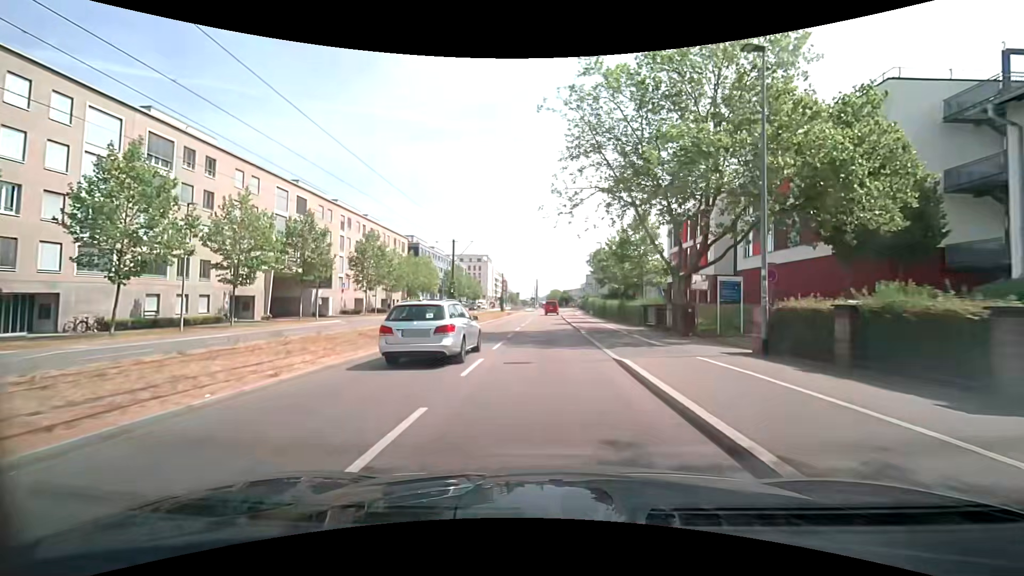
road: secondary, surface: asphalt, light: Day
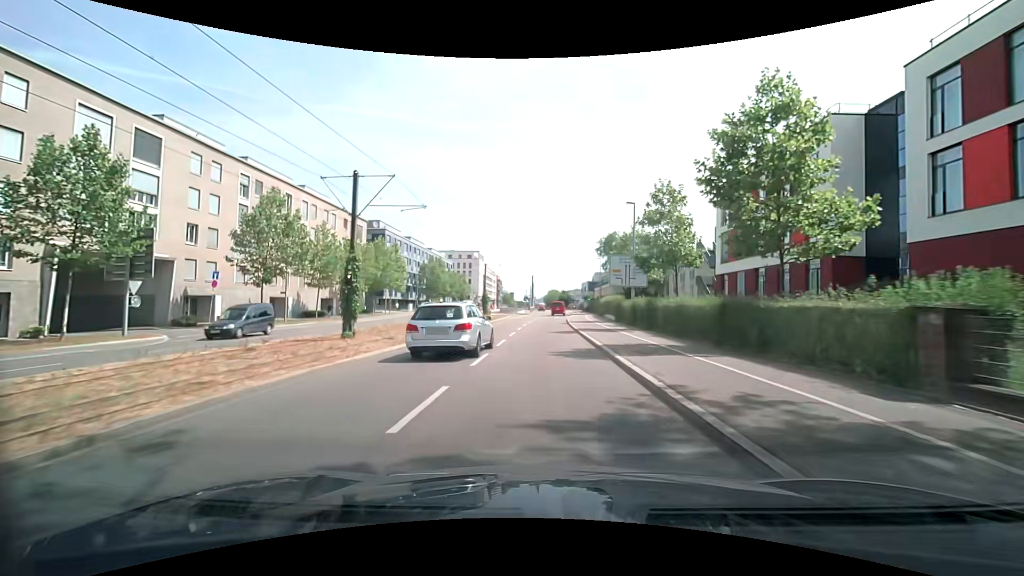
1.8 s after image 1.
(-0.1, +22.3) m; 0°
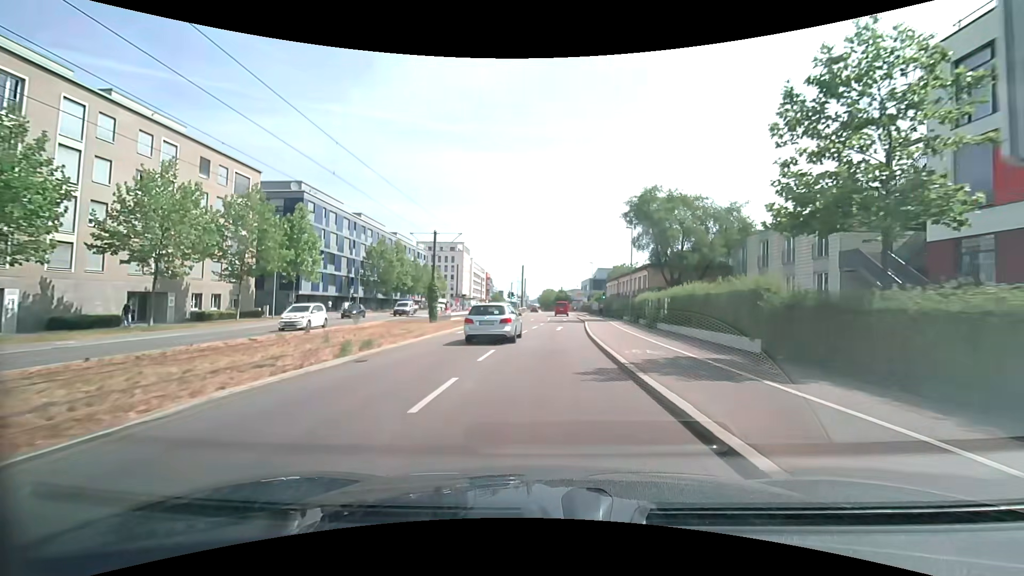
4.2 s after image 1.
(+0.3, +29.2) m; +1°
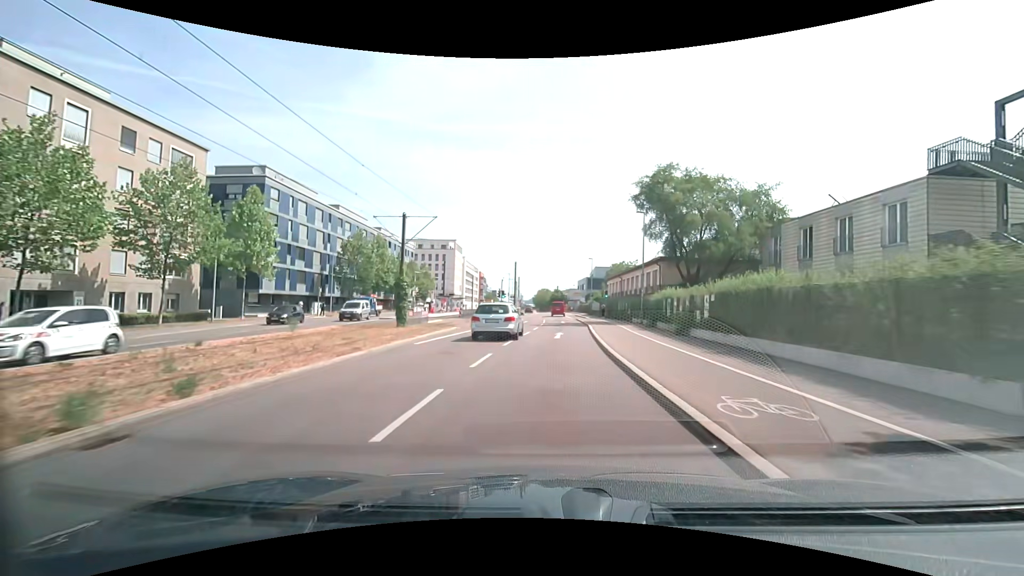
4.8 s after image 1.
(+0.1, +7.3) m; +1°
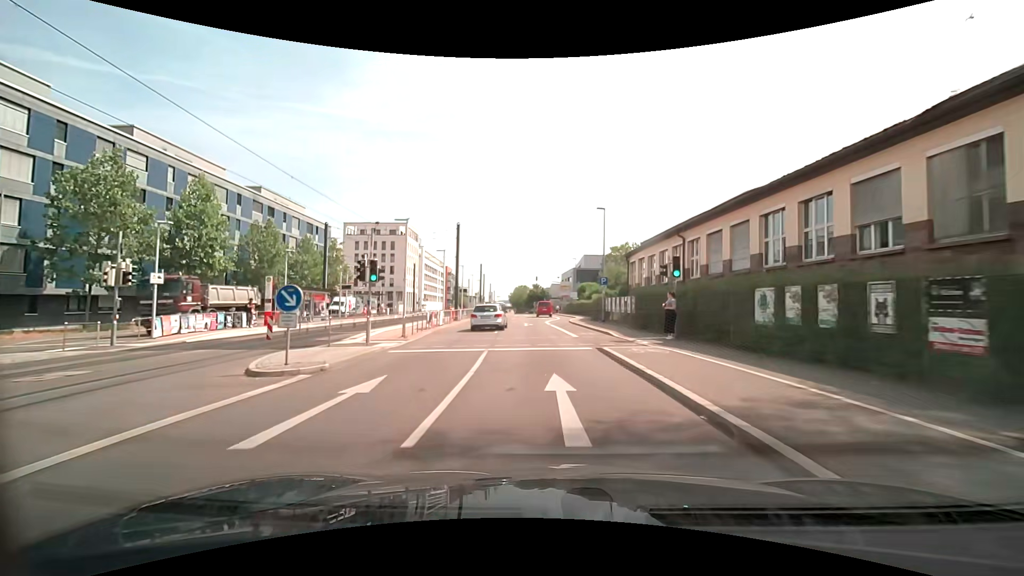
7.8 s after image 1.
(+0.9, +36.3) m; +2°
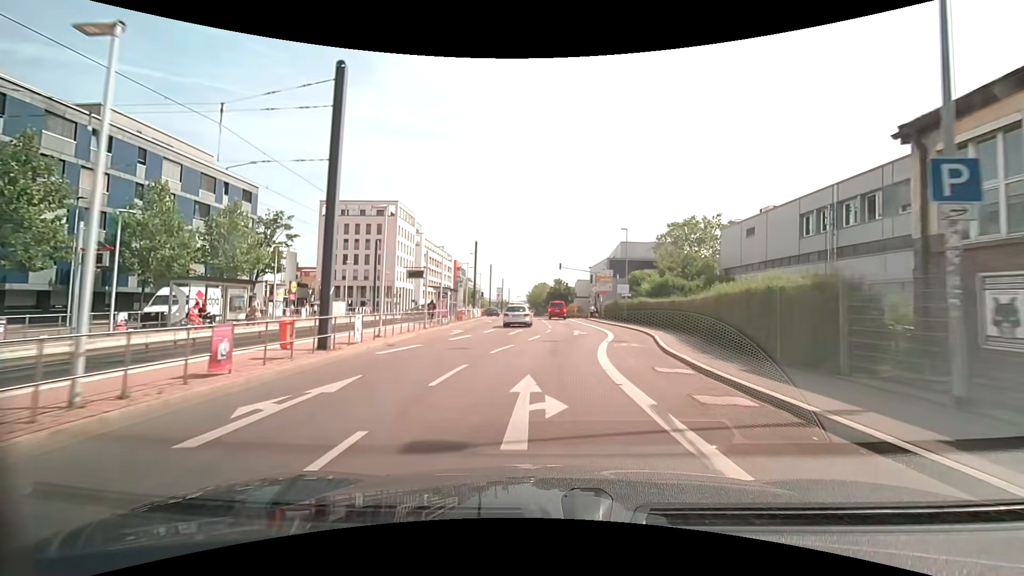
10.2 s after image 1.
(-0.6, +28.6) m; -2°
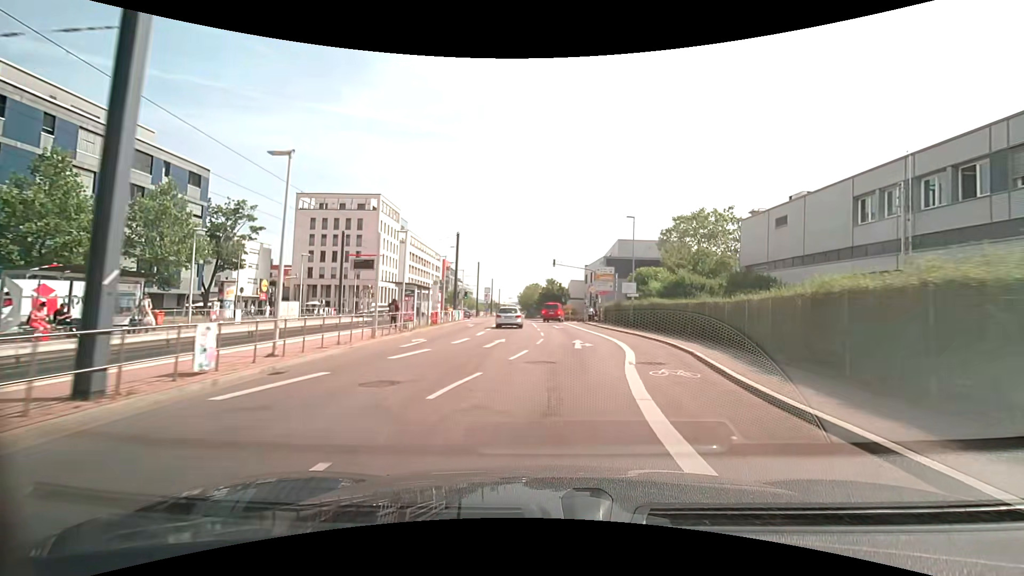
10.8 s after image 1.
(0.0, +7.0) m; 0°
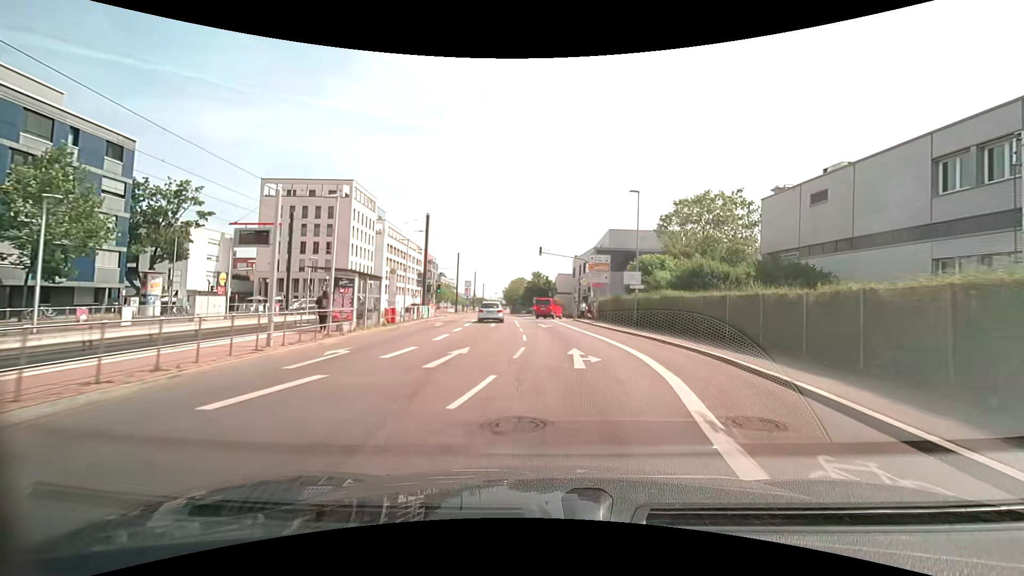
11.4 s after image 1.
(+0.1, +7.0) m; +2°
(0, +10) (0, +20) (0, +30) (-1, +40) (-2, +50) (-3, +60) (-4, +70) (-5, +80) (-6, +90) (-7, +100) m
